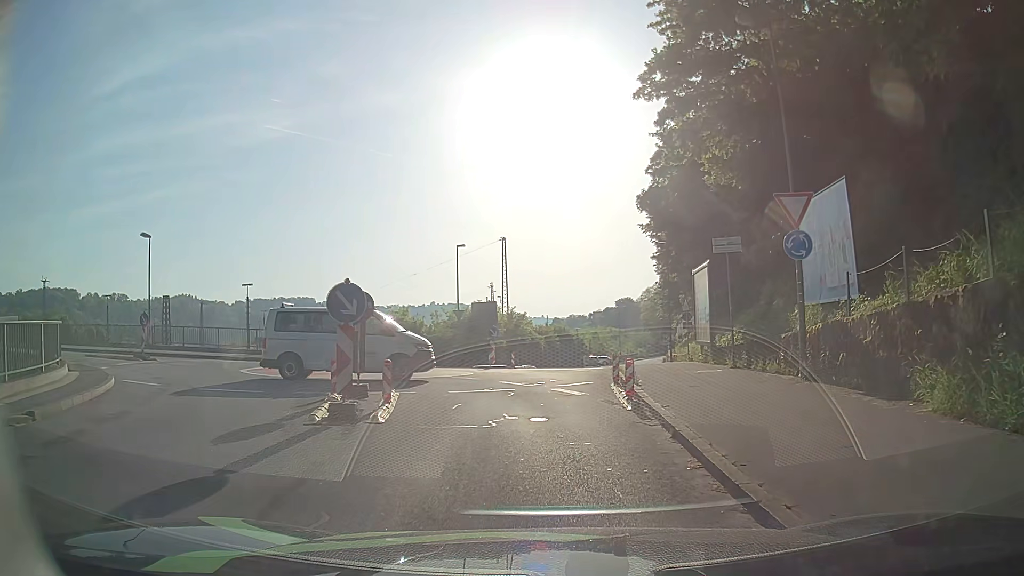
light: Day
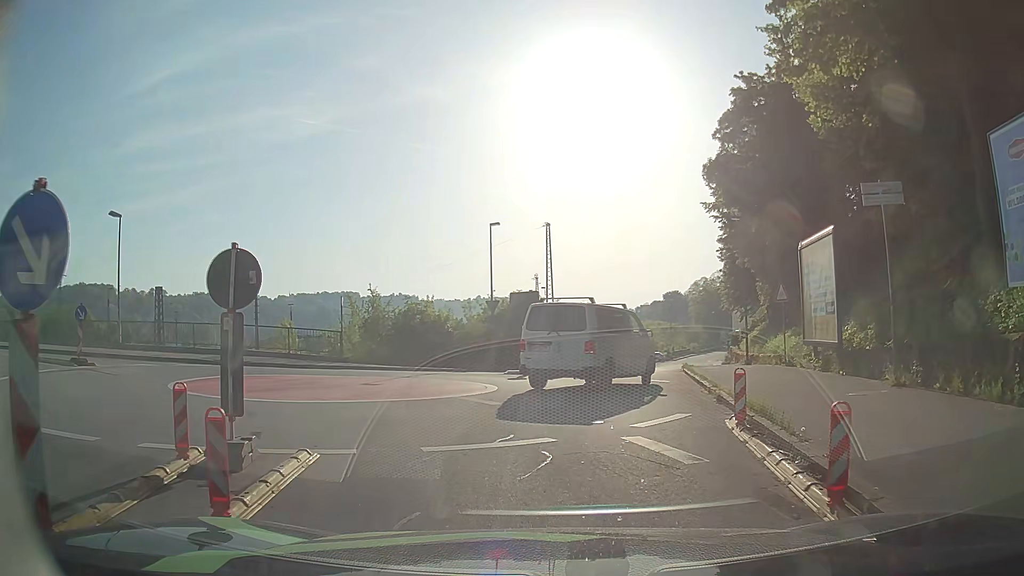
(-0.2, +7.2) m; -3°
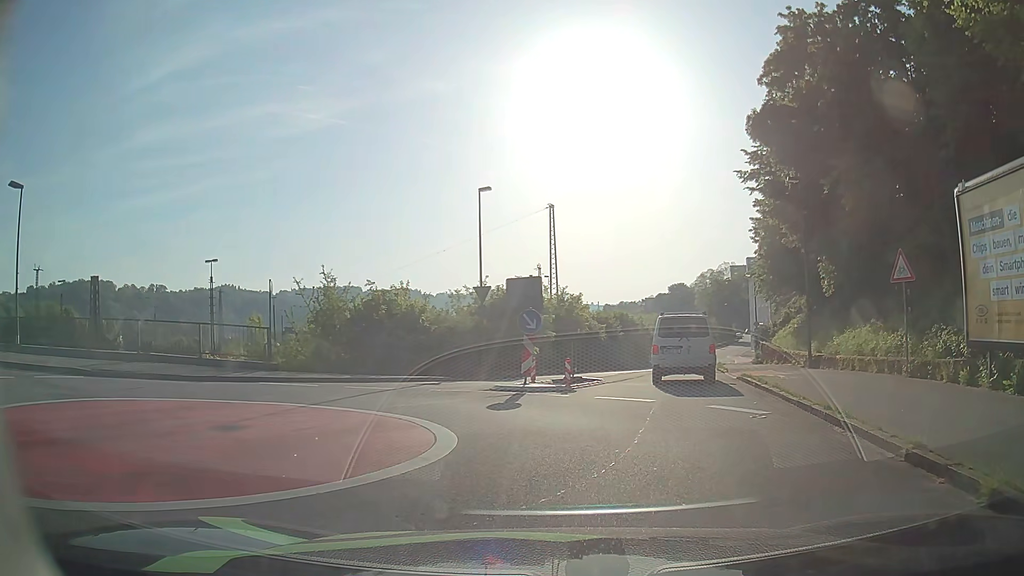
(-0.2, +8.2) m; -1°
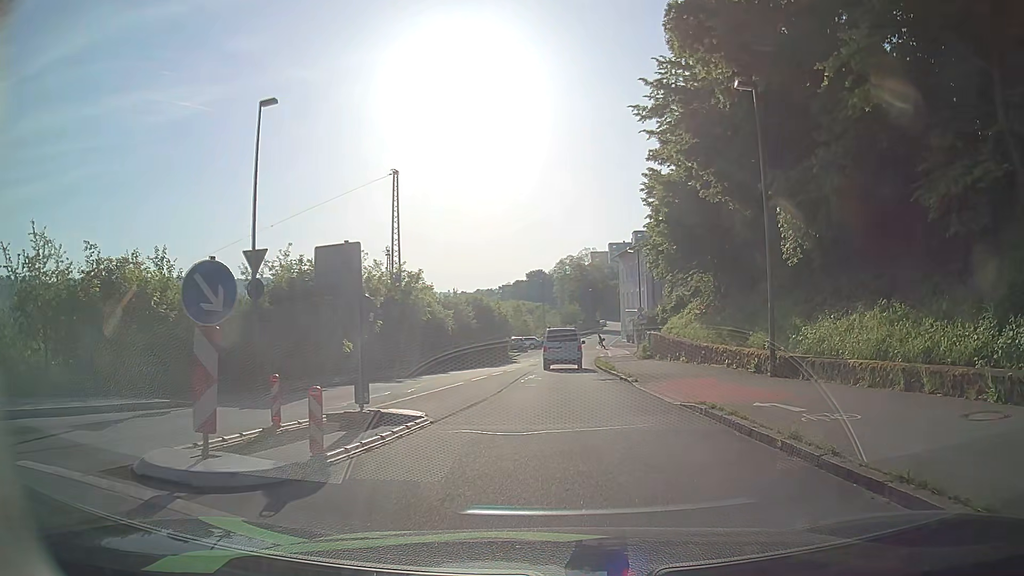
(+0.9, +10.6) m; +12°
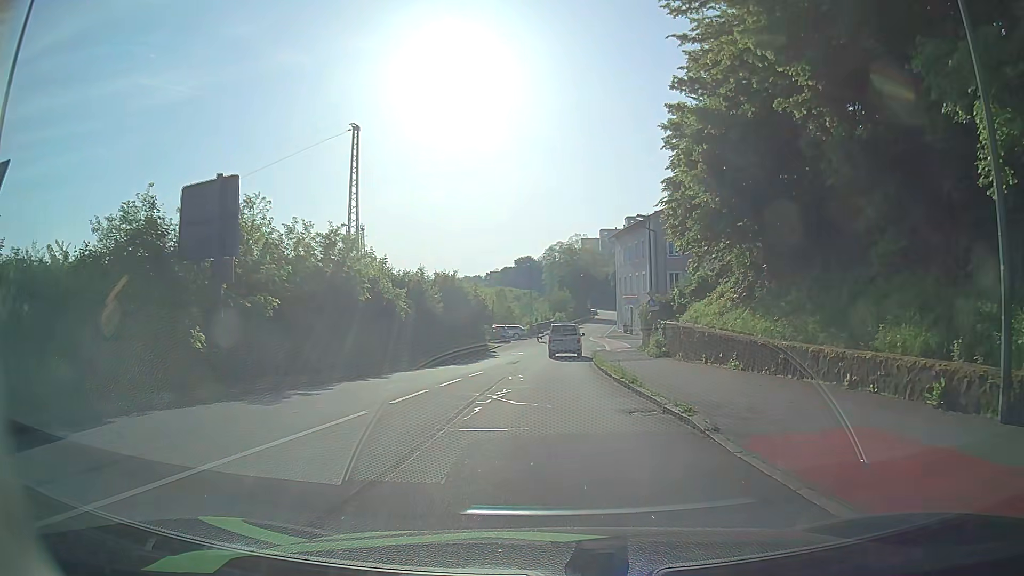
(+0.1, +10.4) m; 0°
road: residential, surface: asphalt
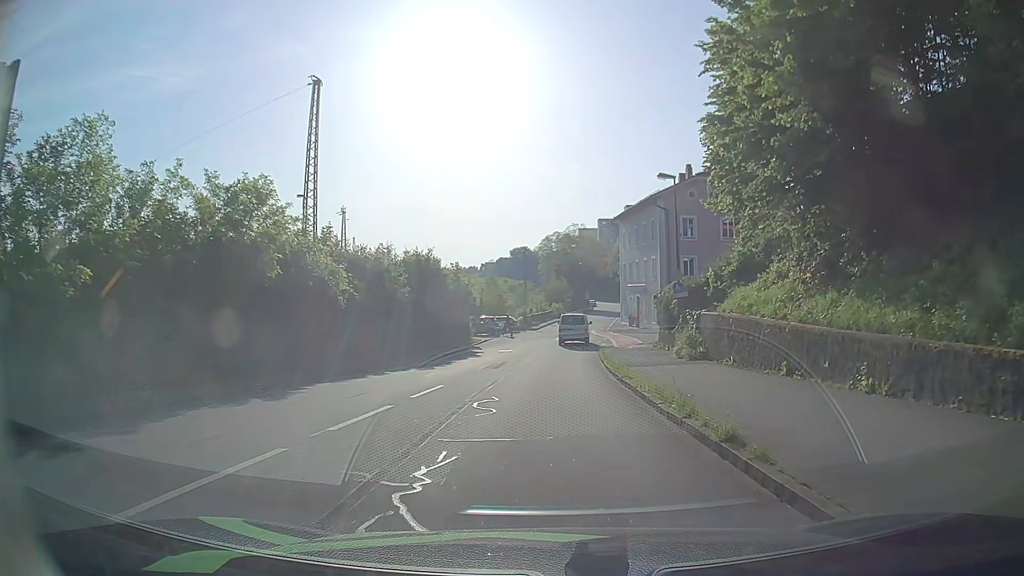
(+0.1, +8.8) m; +1°
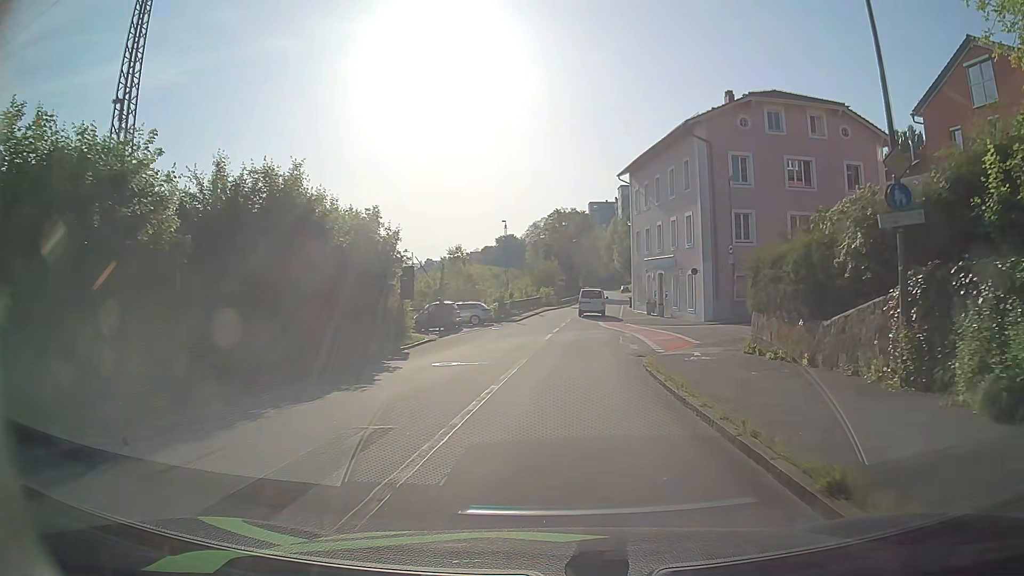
(0.0, +19.6) m; +1°
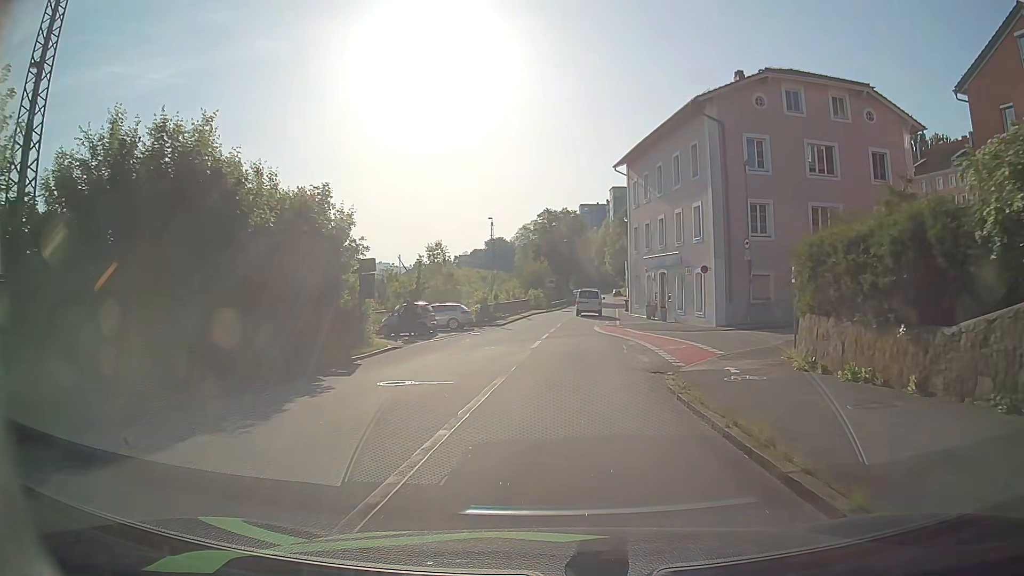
(0.0, +5.1) m; 0°
(0, +10) (+1, +20) (+1, +30) (+2, +40) (+3, +50) (+4, +60) (+5, +70) (+6, +80) (+8, +90) (+9, +100) m
